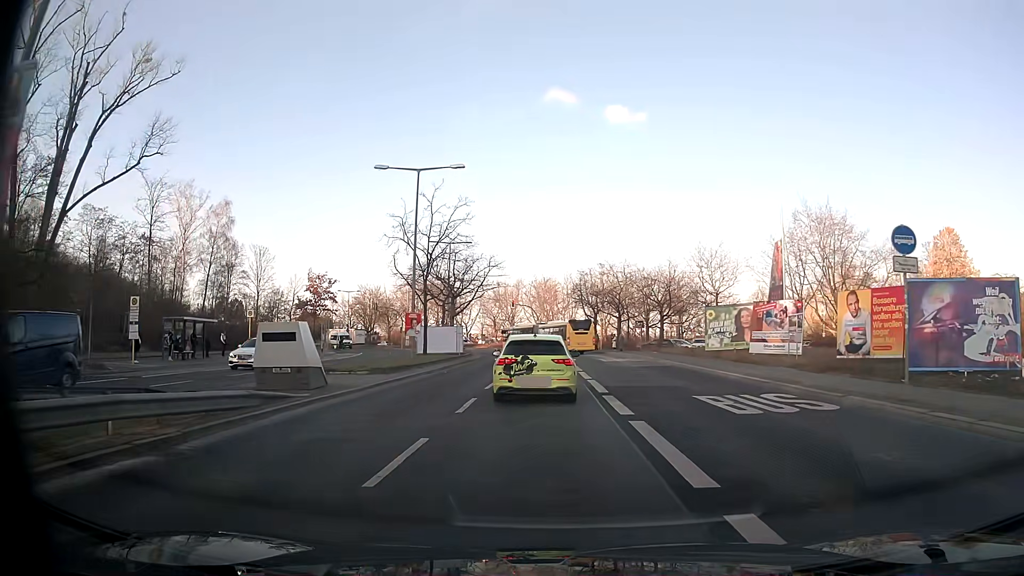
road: secondary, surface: asphalt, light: Day
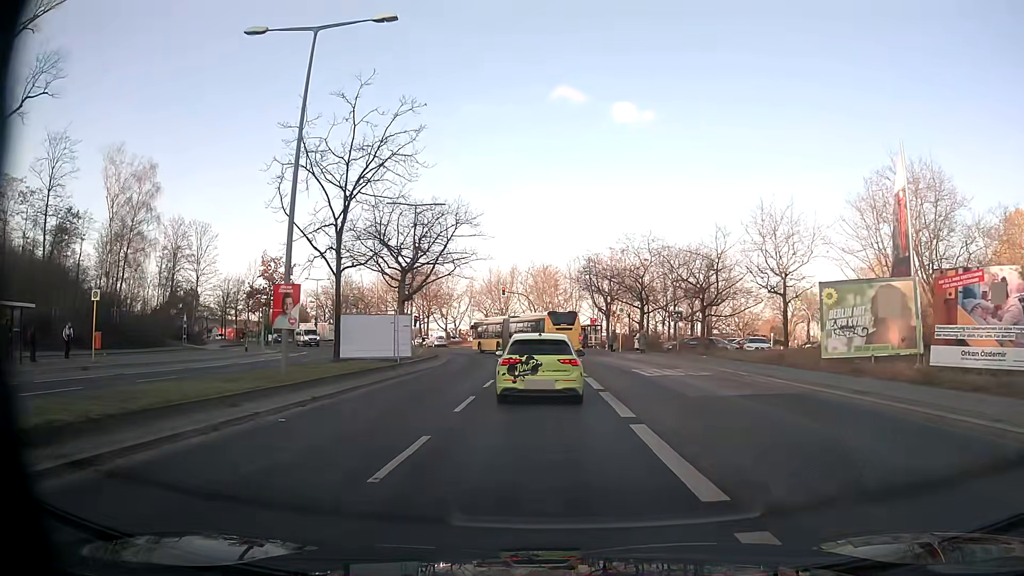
(0.0, +17.7) m; 0°
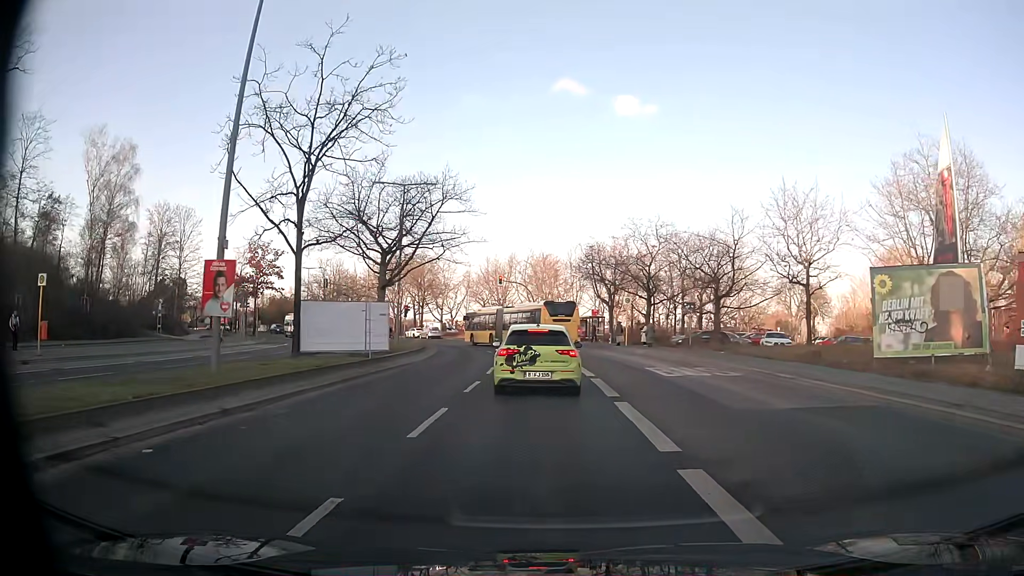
(0.0, +4.0) m; 0°
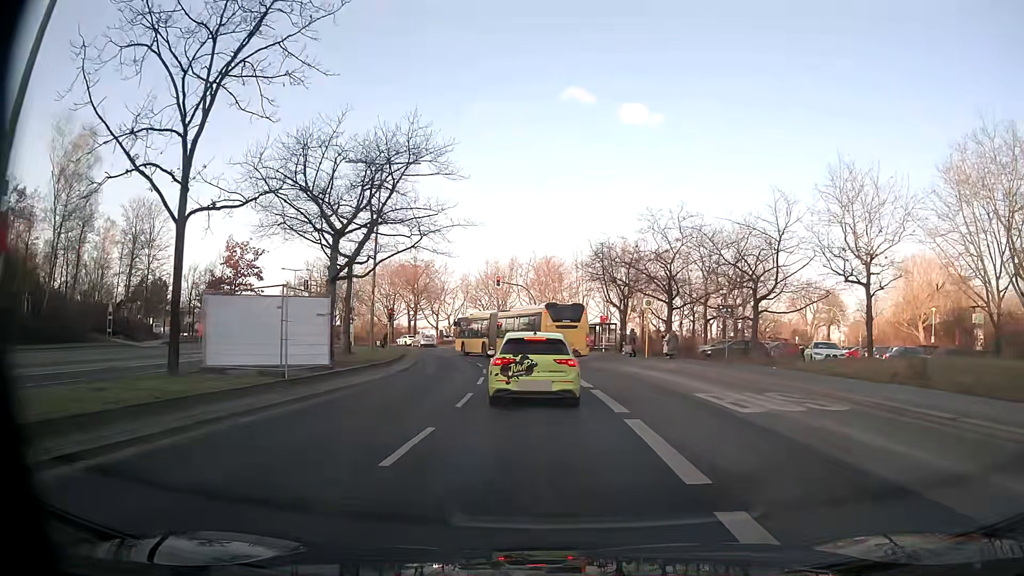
(0.0, +7.4) m; +1°
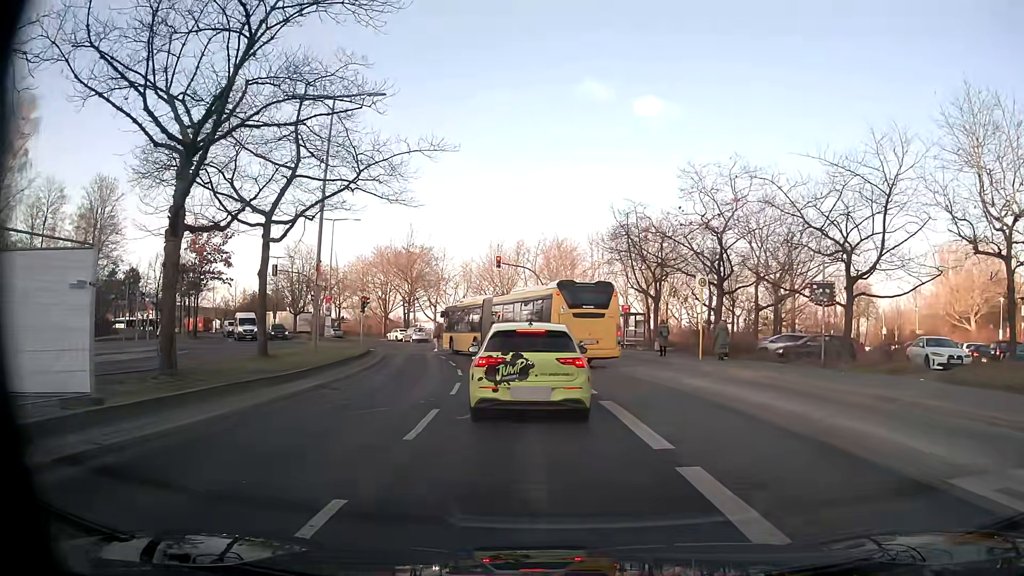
(-0.2, +10.3) m; -2°
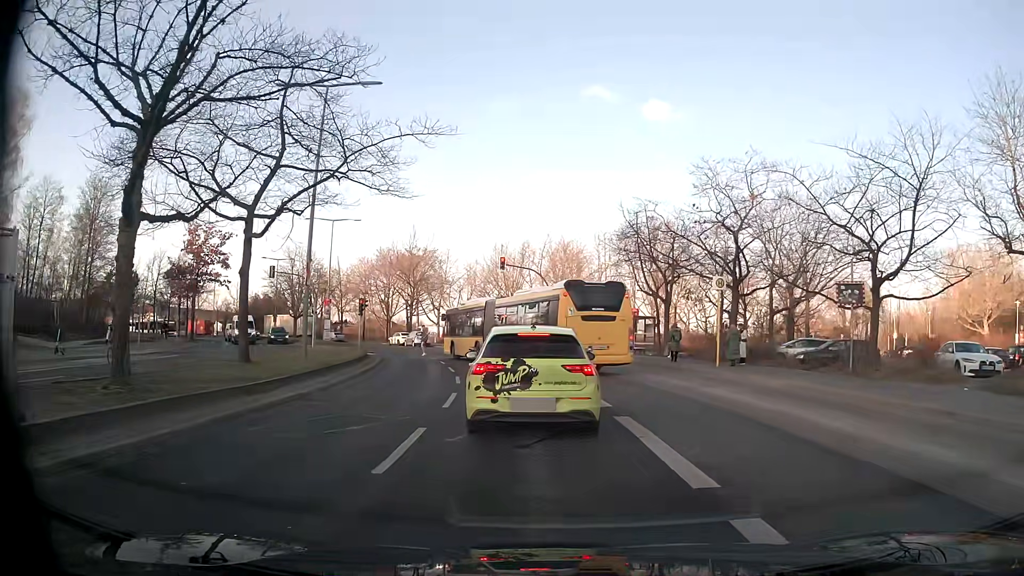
(0.0, +1.8) m; 0°
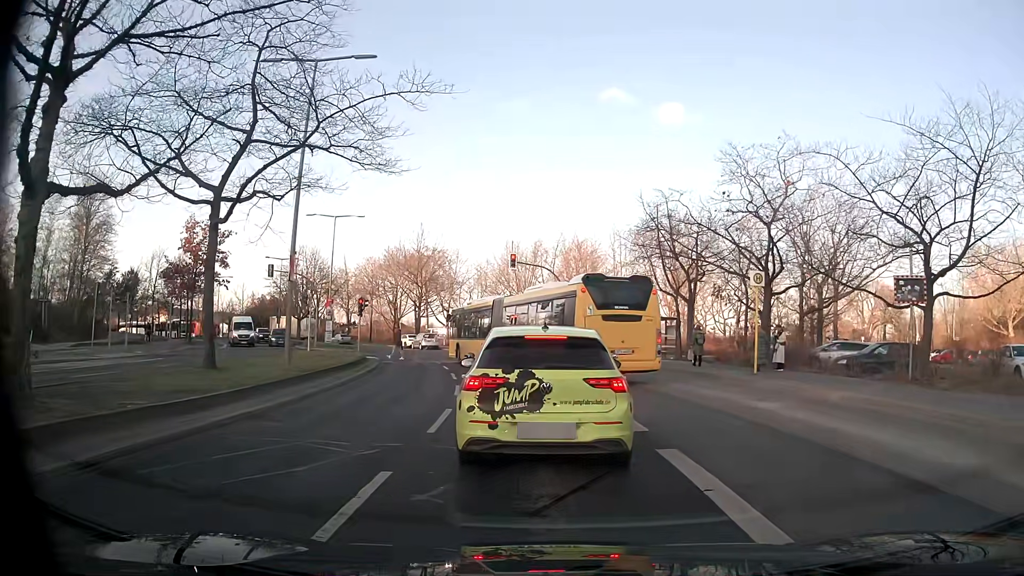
(0.0, +2.8) m; -2°
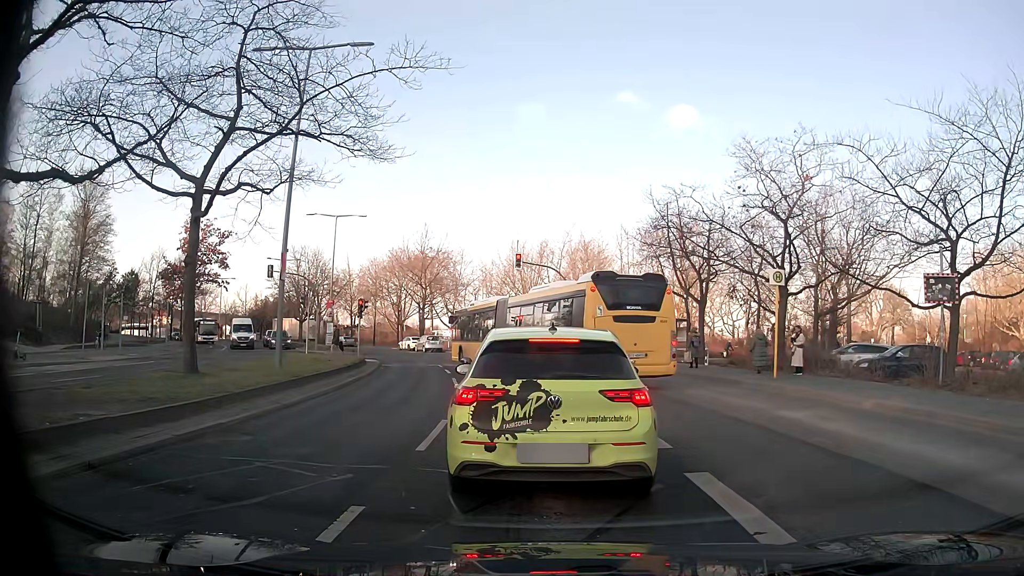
(0.0, +1.3) m; 0°
